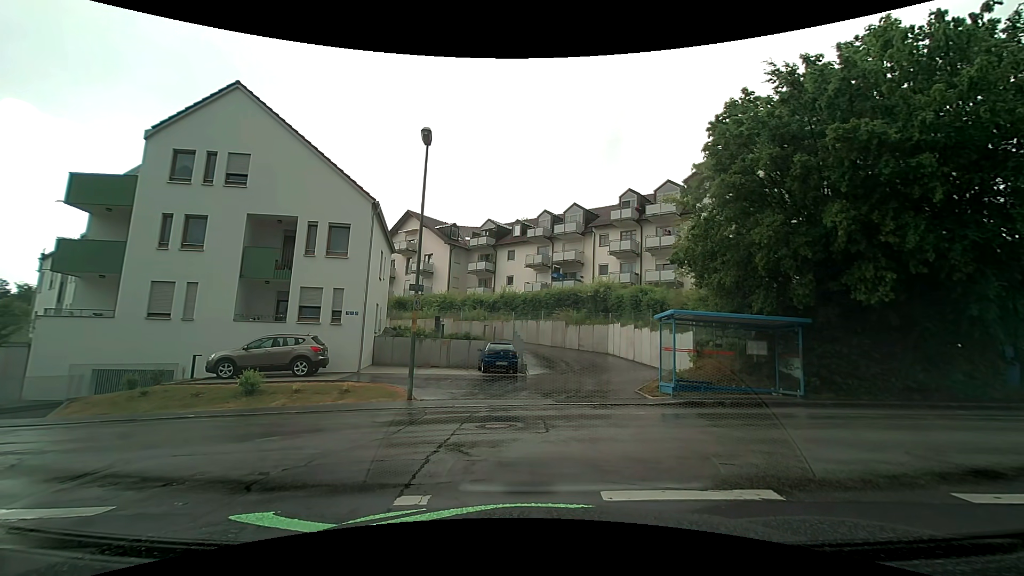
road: residential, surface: asphalt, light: Day
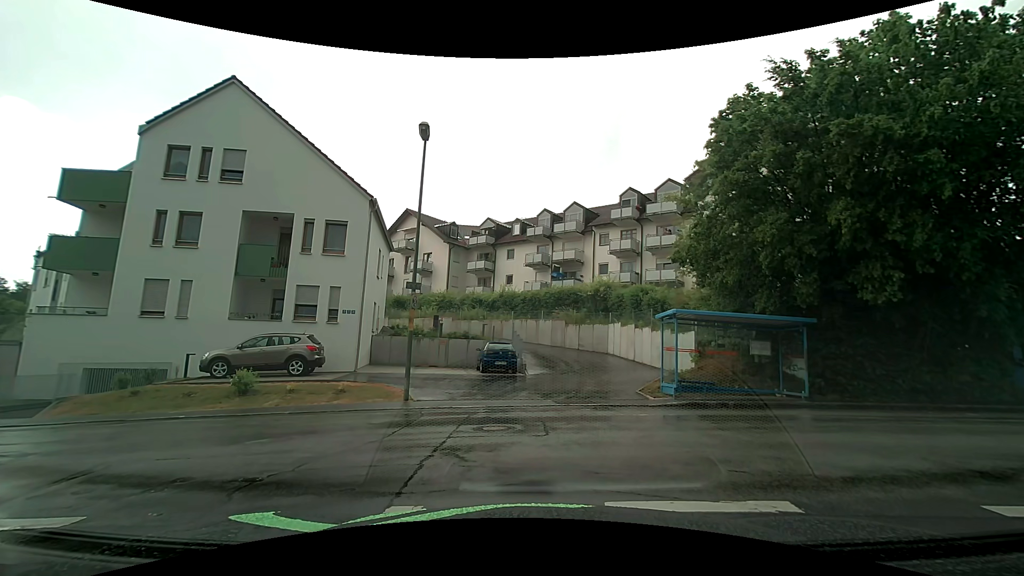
(0.0, +0.3) m; 0°
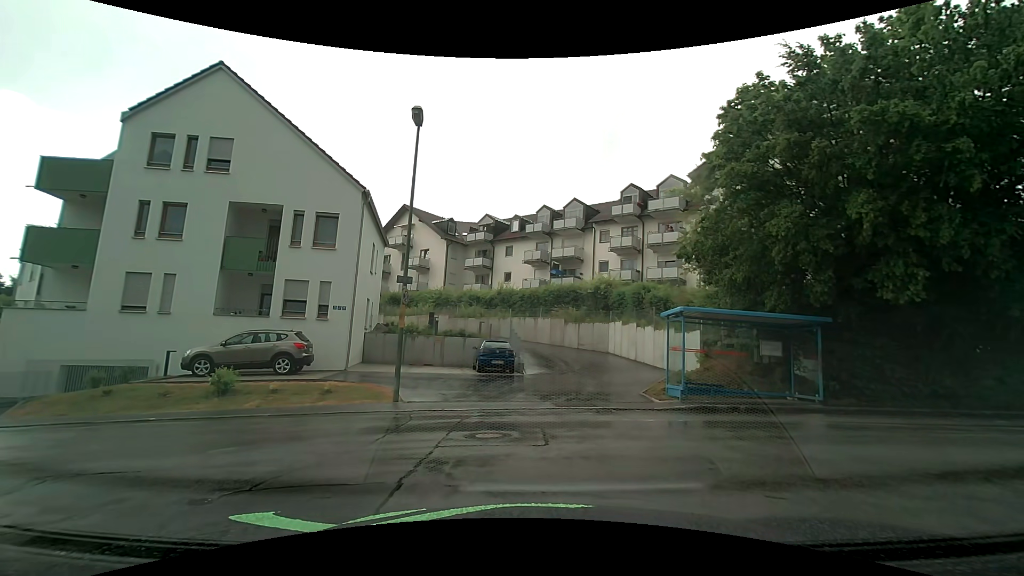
(0.0, +0.8) m; 0°
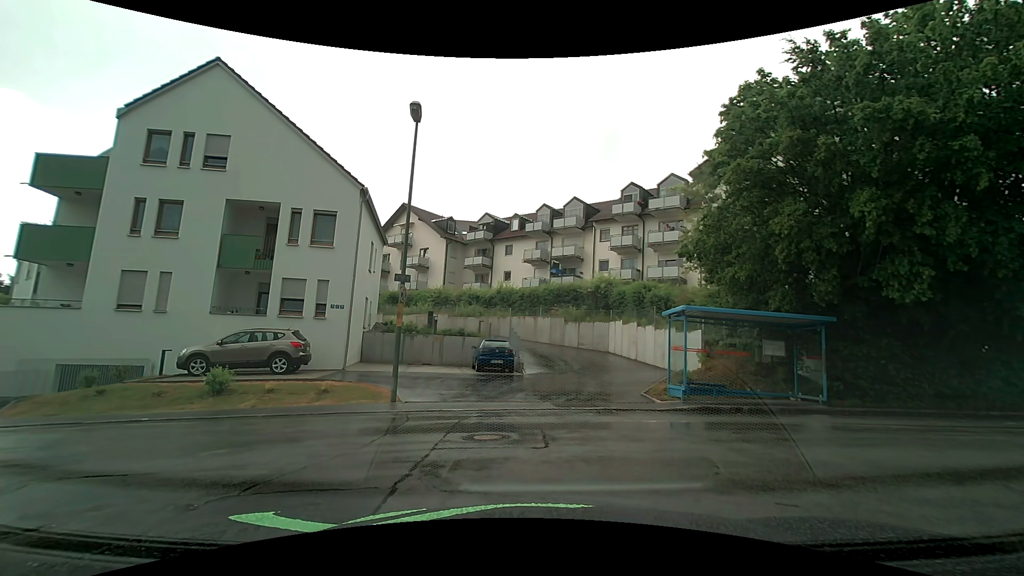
(0.0, +0.3) m; 0°
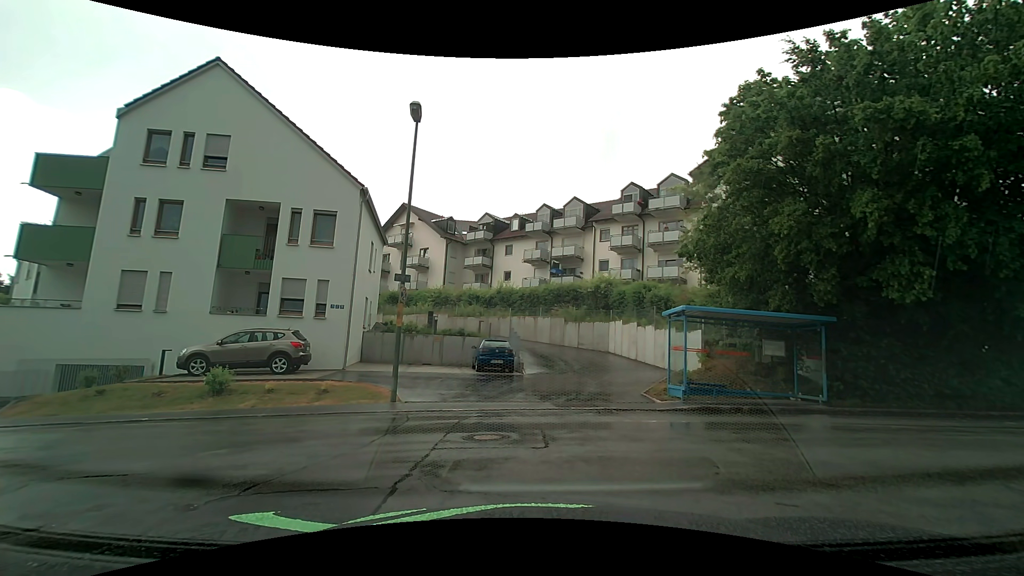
(0.0, 0.0) m; 0°
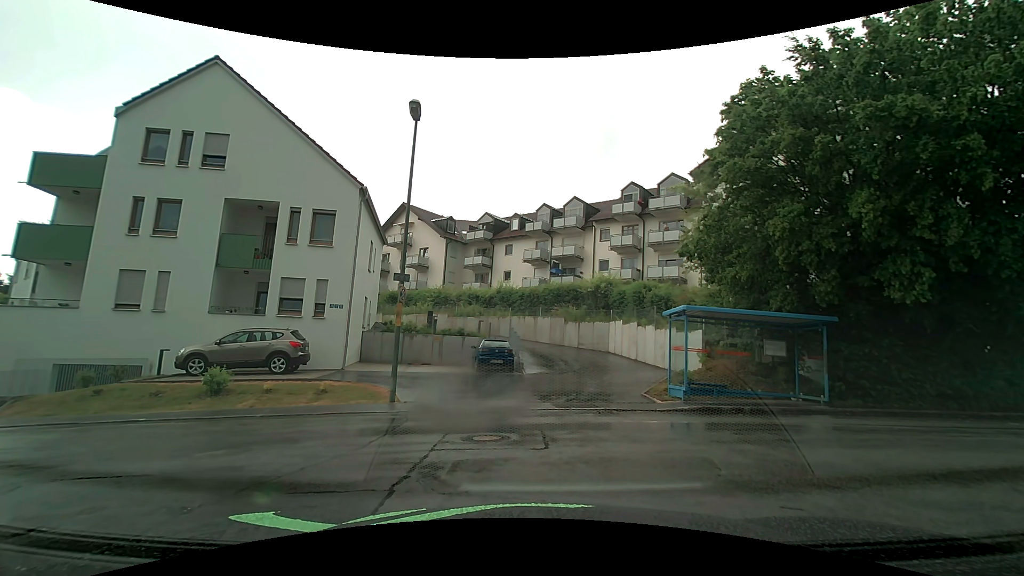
(0.0, +0.1) m; 0°
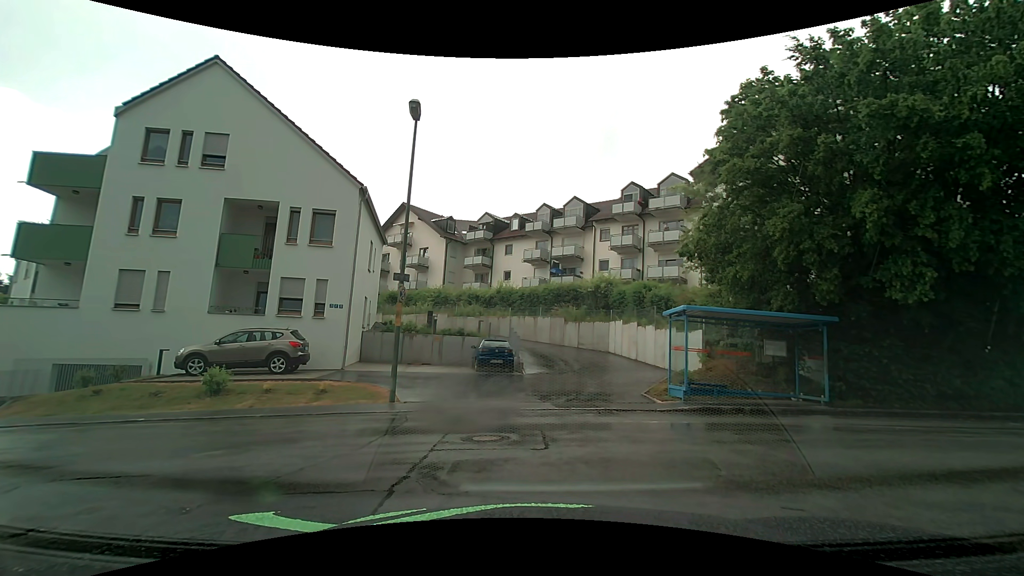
(0.0, 0.0) m; 0°
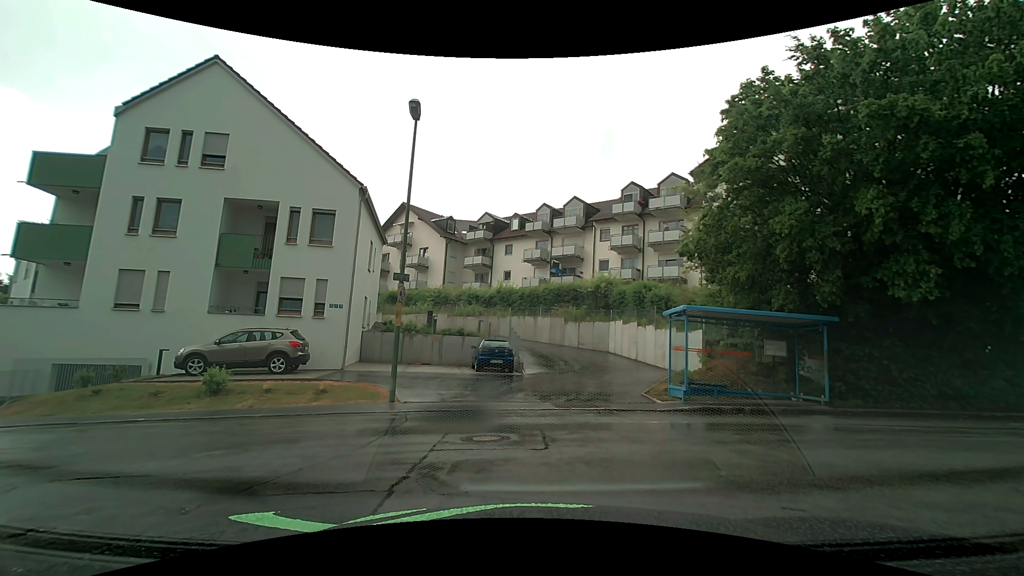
(0.0, +0.1) m; 0°
